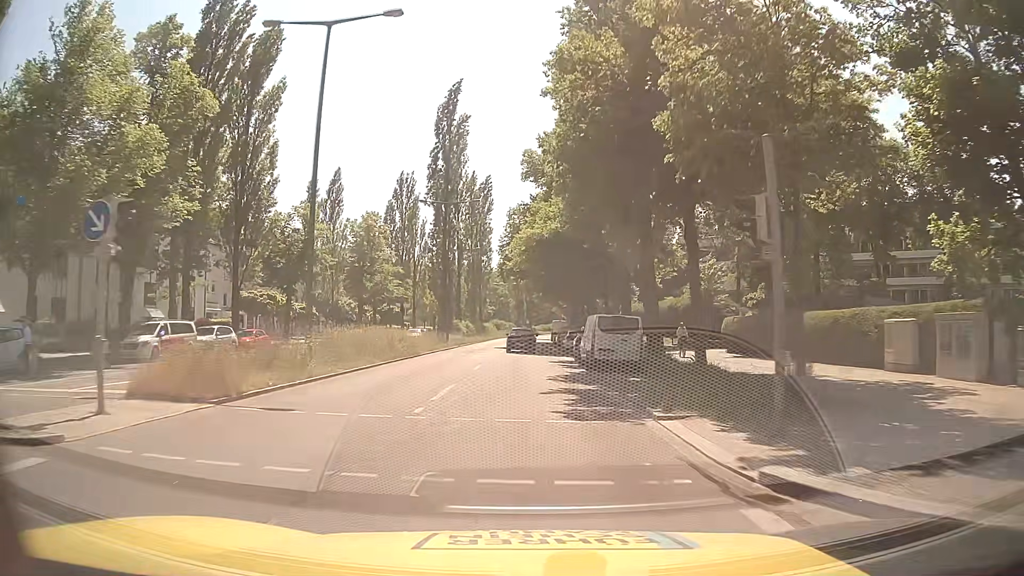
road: secondary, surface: asphalt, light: Day
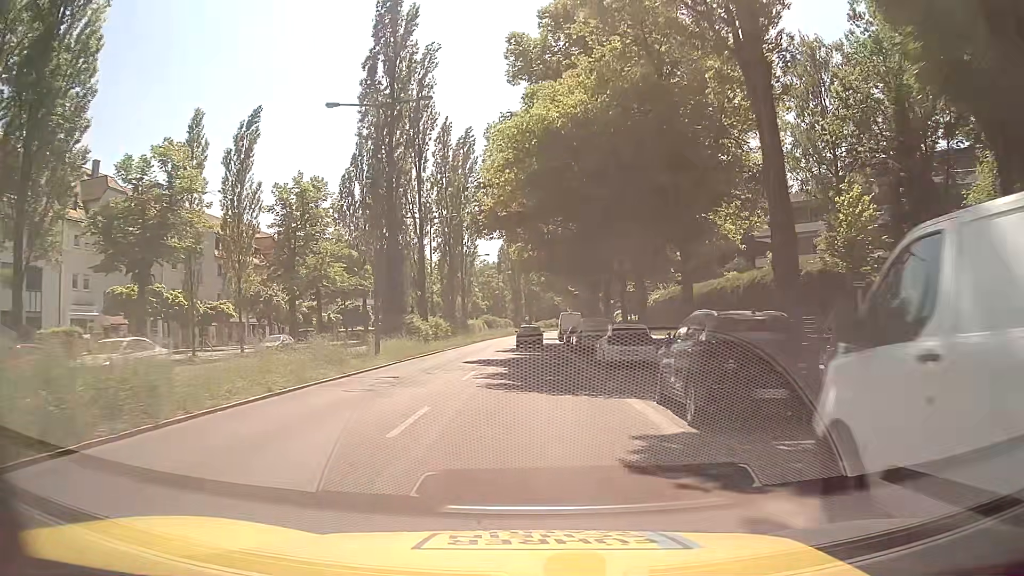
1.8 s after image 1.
(+0.1, +22.7) m; 0°
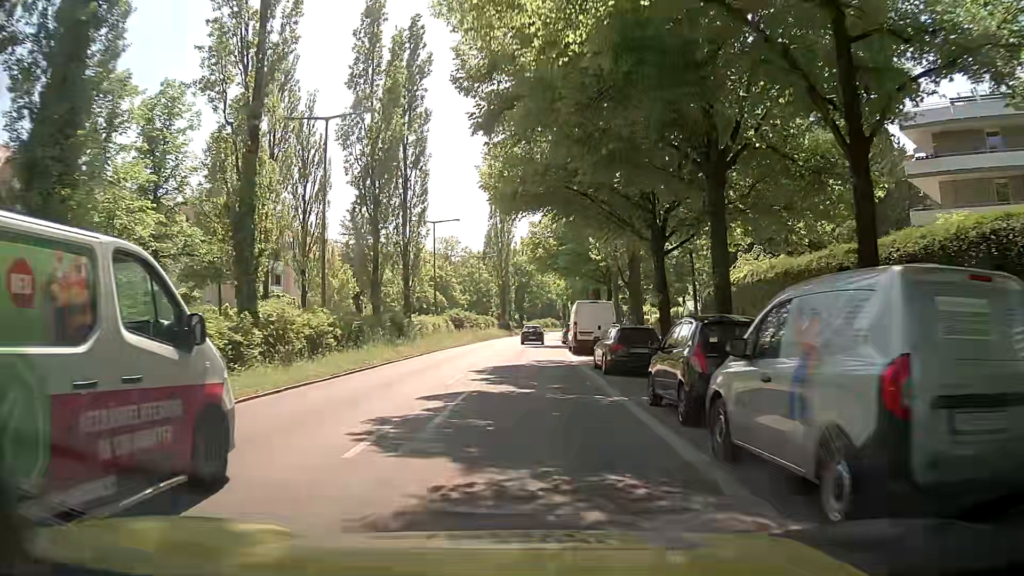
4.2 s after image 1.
(0.0, +28.4) m; 0°
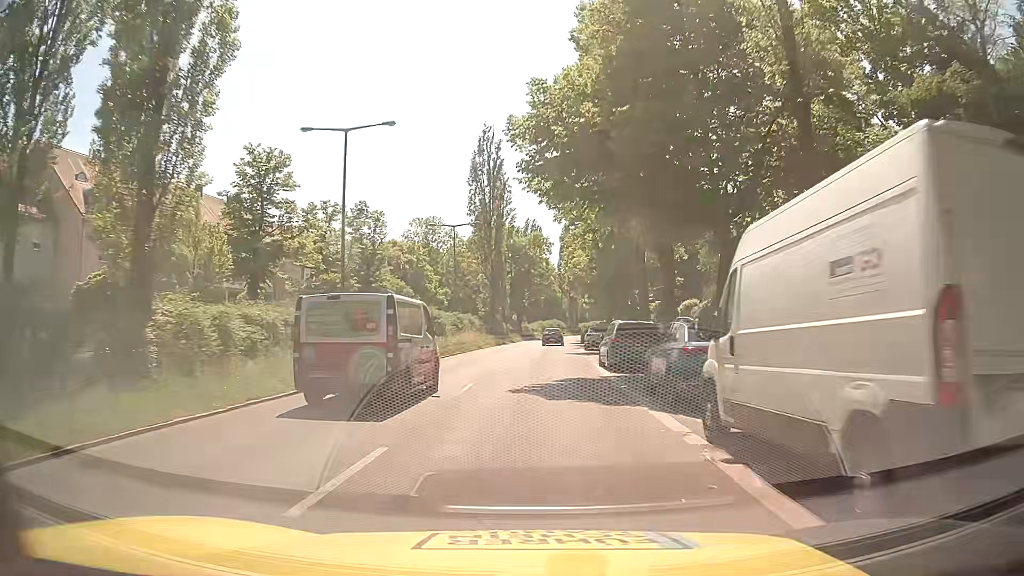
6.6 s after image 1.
(+0.3, +29.4) m; 0°
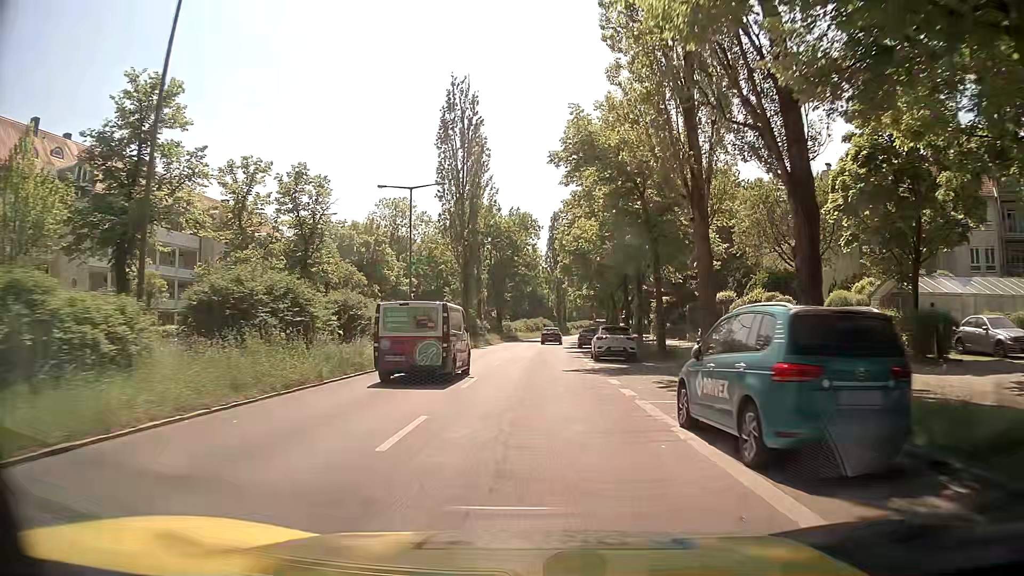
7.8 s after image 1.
(+0.3, +15.5) m; +2°
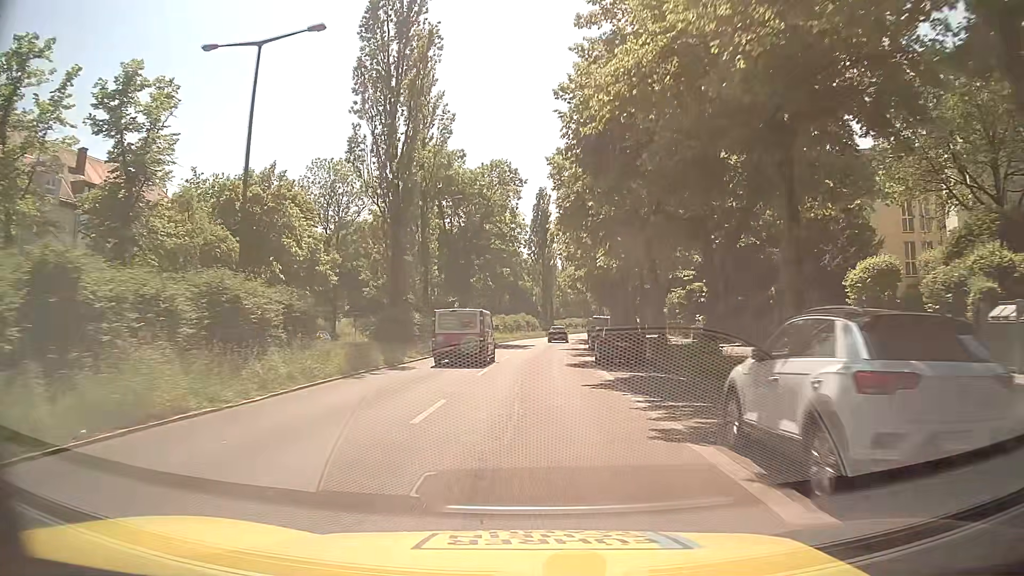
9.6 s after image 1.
(0.0, +24.0) m; +1°
